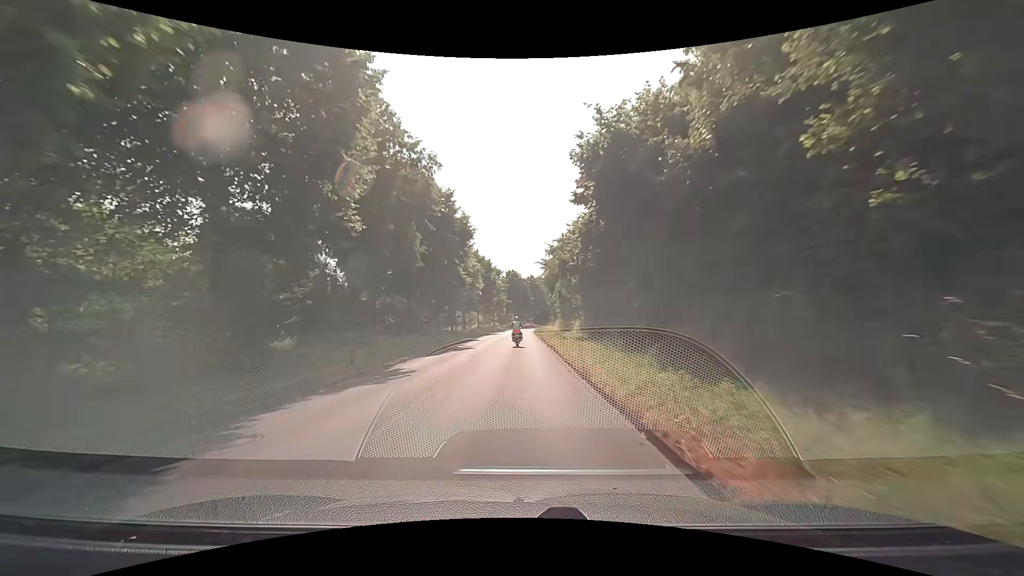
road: unclassified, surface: asphalt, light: Day
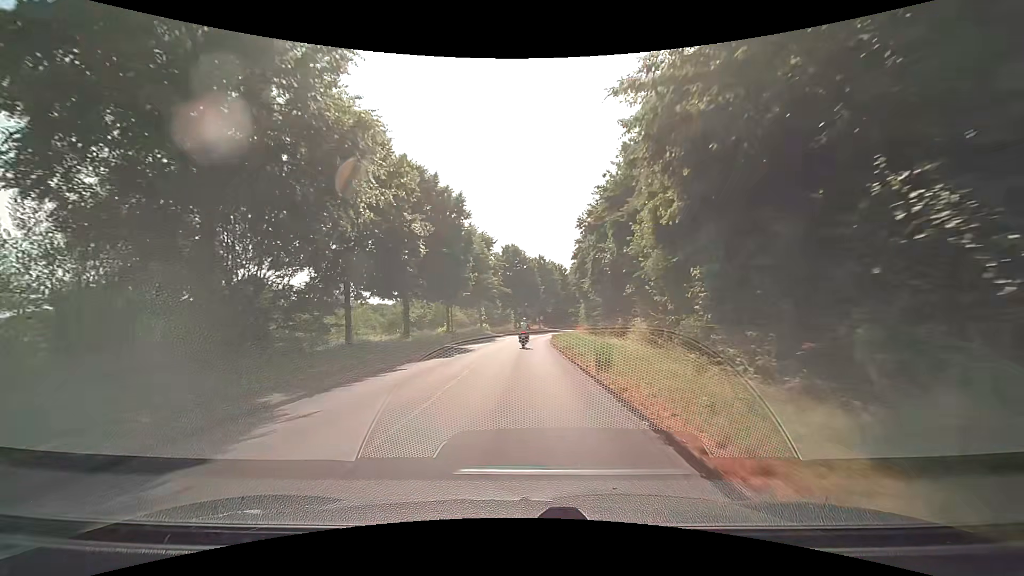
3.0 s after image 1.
(-0.4, +39.1) m; -1°
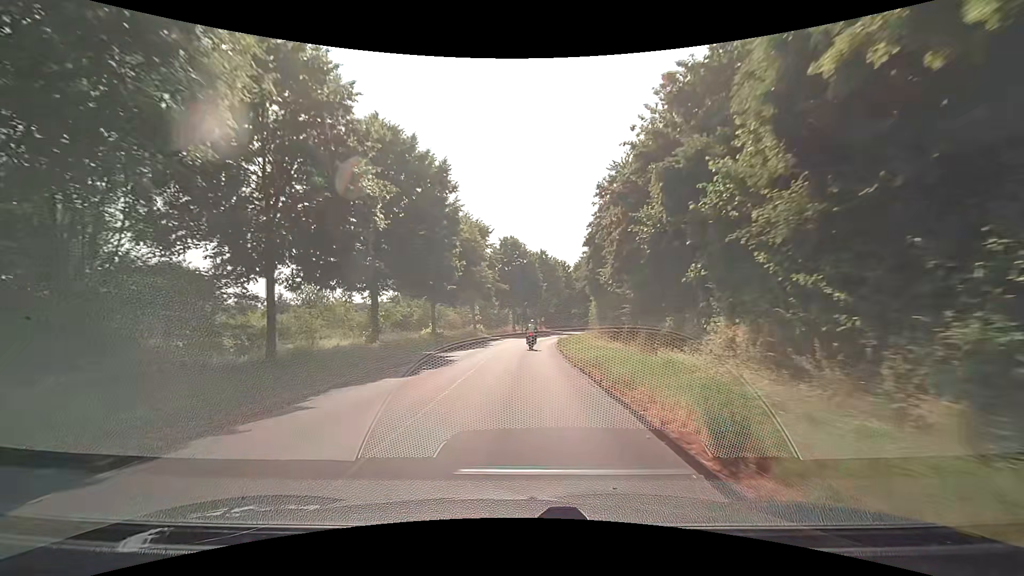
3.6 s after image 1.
(0.0, +7.7) m; 0°
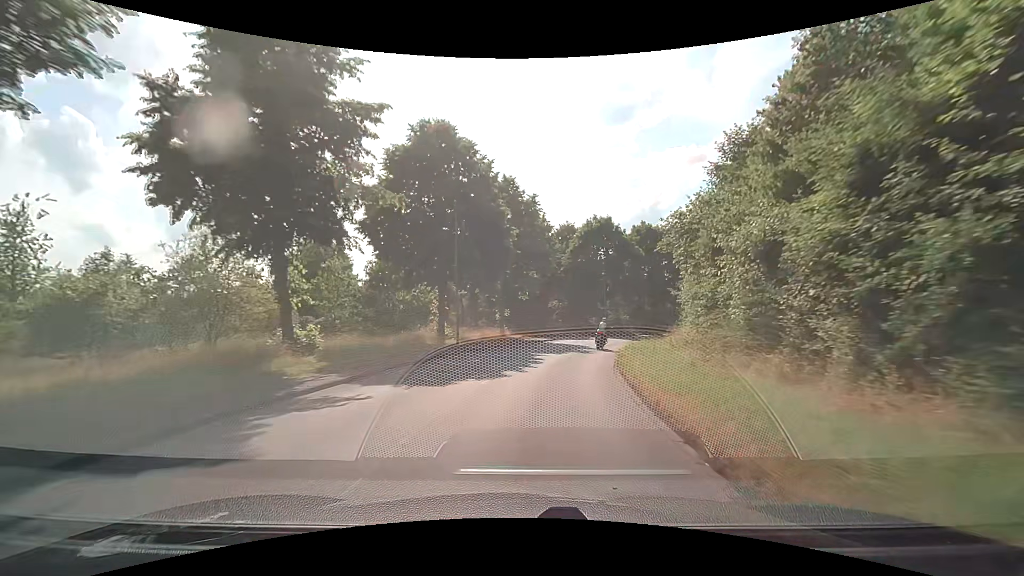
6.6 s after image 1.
(+0.8, +38.1) m; +5°
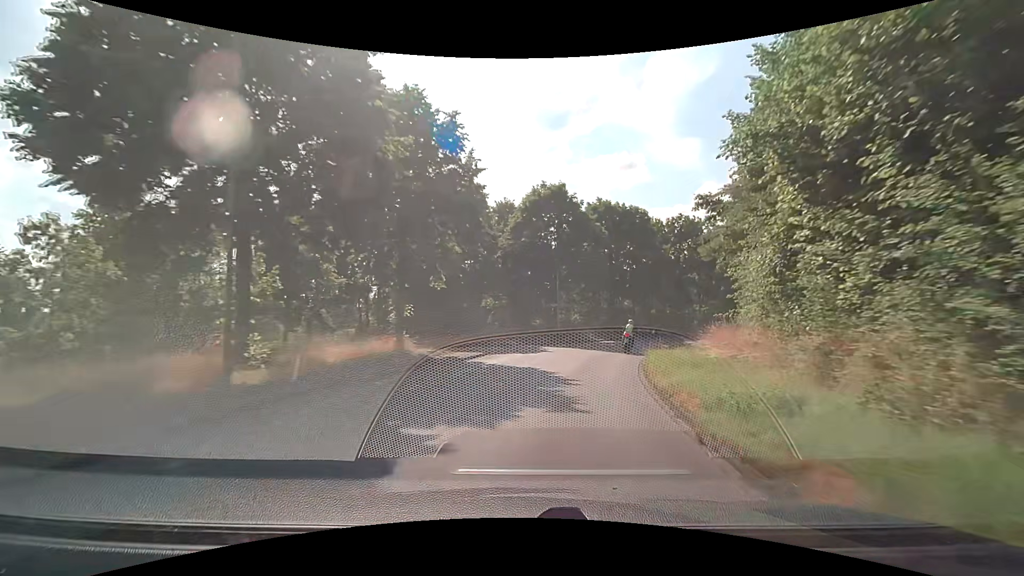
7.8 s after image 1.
(+0.8, +14.9) m; +7°
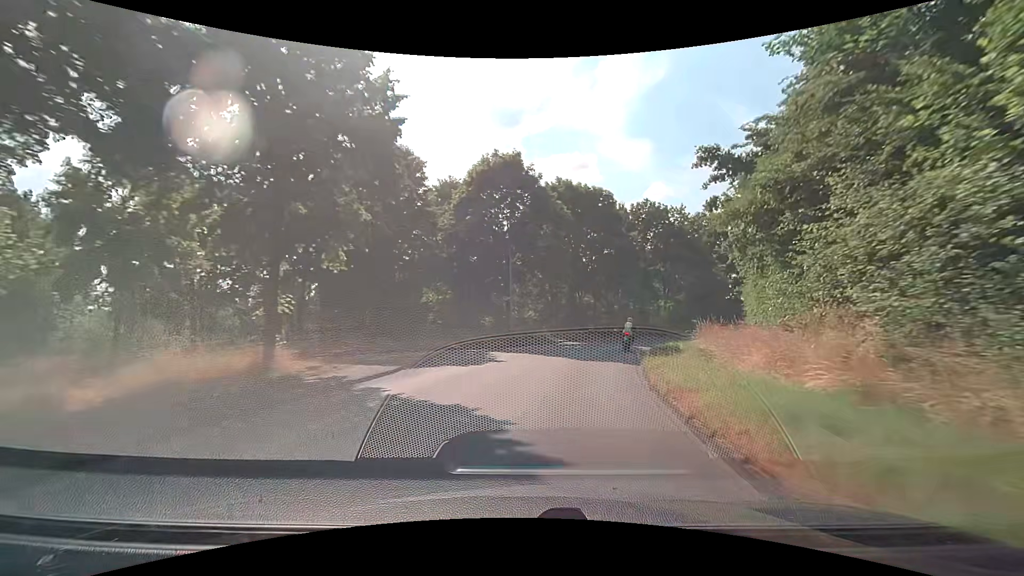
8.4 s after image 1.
(+0.3, +7.3) m; +5°
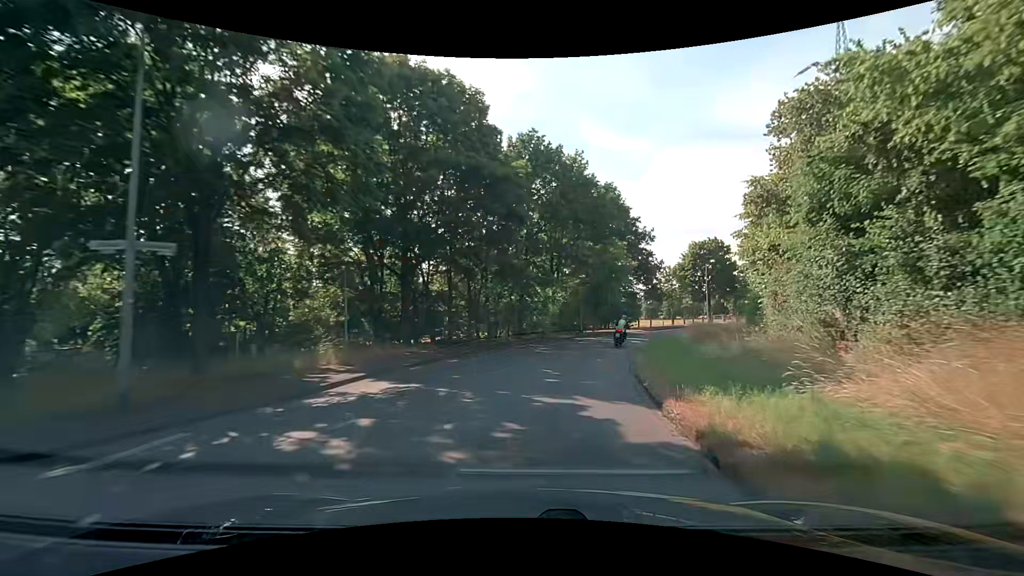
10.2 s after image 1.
(+2.9, +21.1) m; +15°
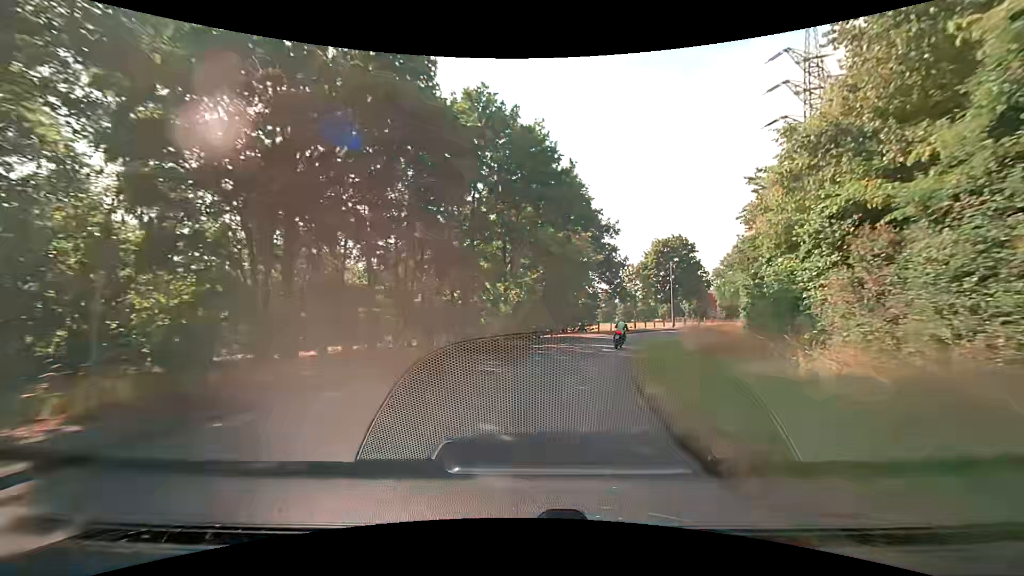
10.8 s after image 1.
(+0.4, +7.0) m; +6°
(+1, +10) (+2, +20) (+5, +29) (+9, +38) (+15, +47) (+20, +55) (+27, +63) (+33, +71) (+40, +78) (+47, +85) m
